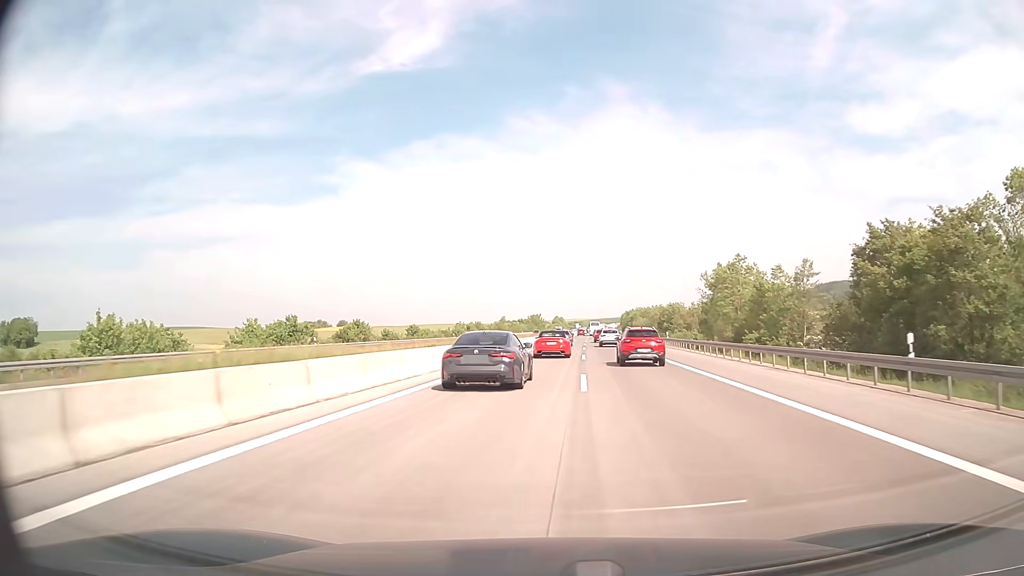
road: motorway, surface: concrete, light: Day
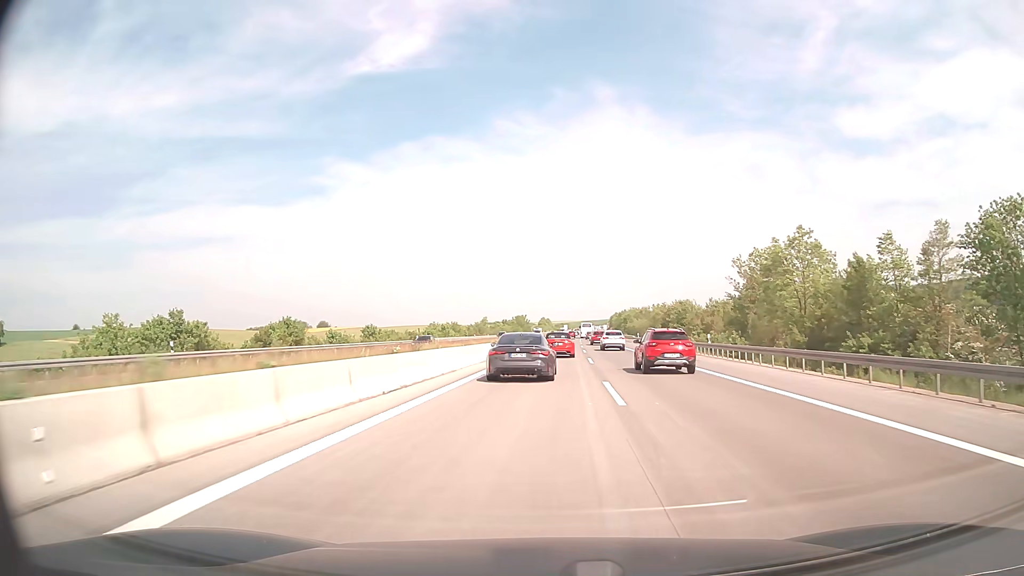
(+0.2, +20.6) m; +1°
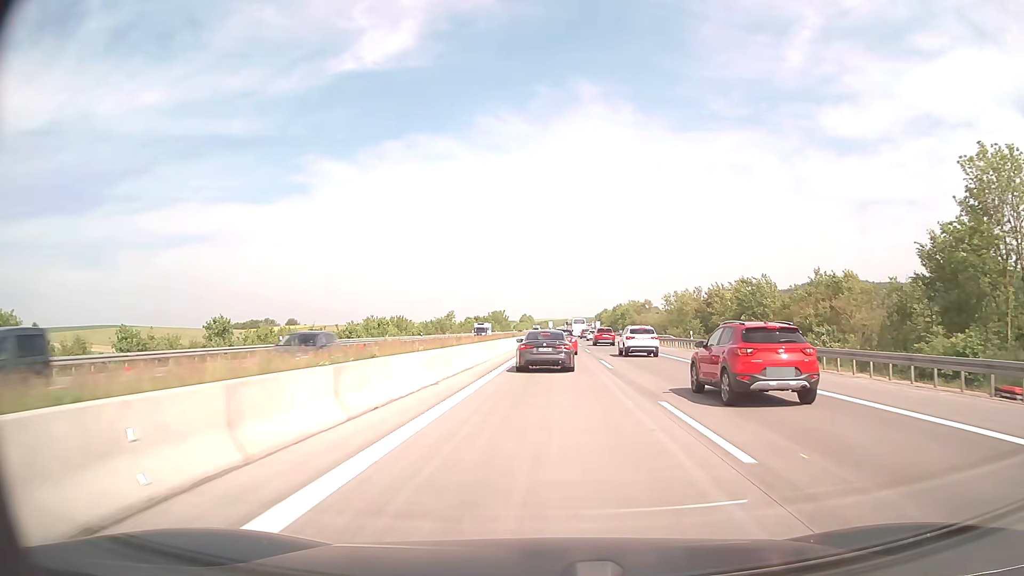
(+0.7, +41.7) m; +2°
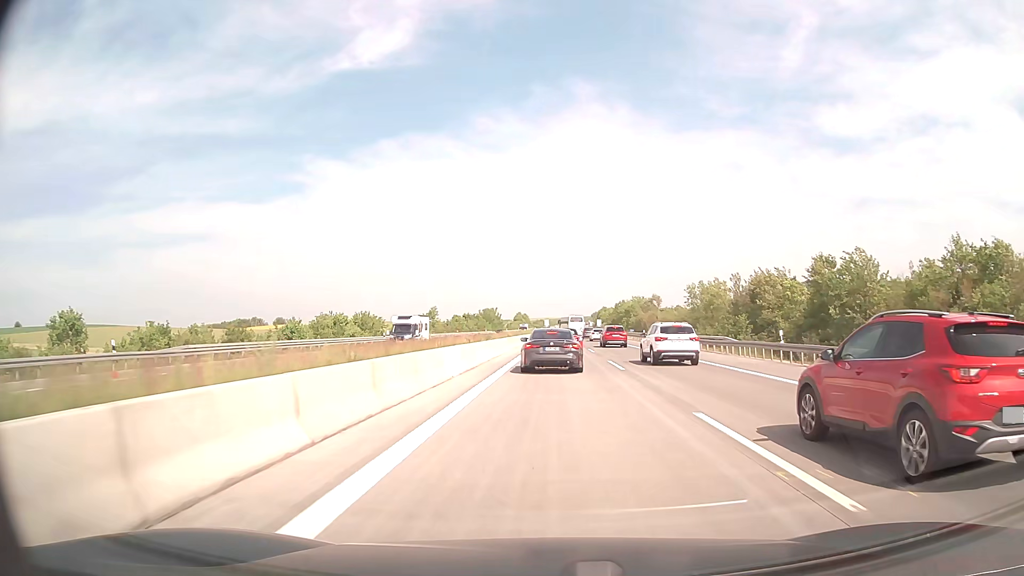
(0.0, +19.6) m; 0°
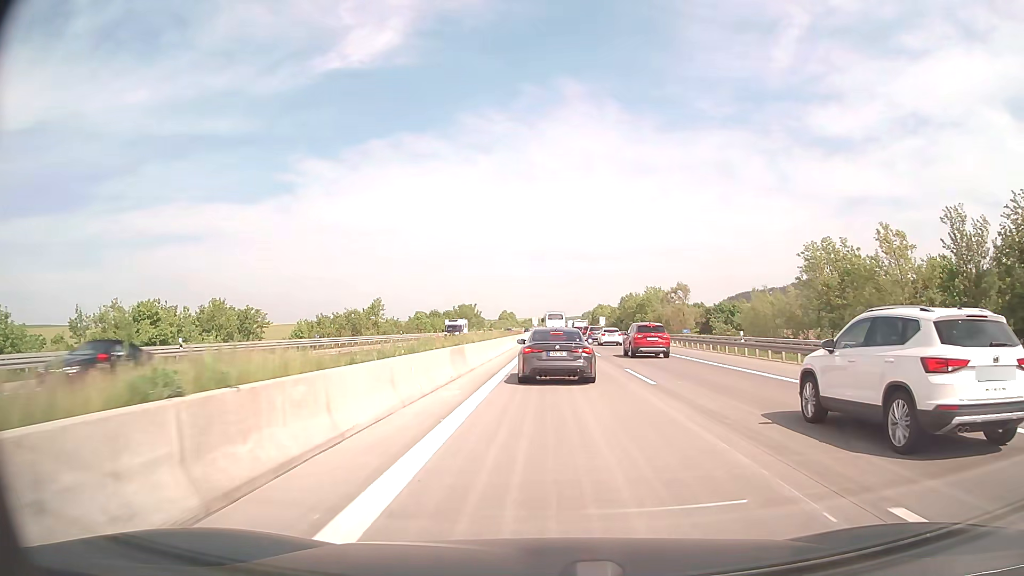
(+0.3, +41.0) m; +1°
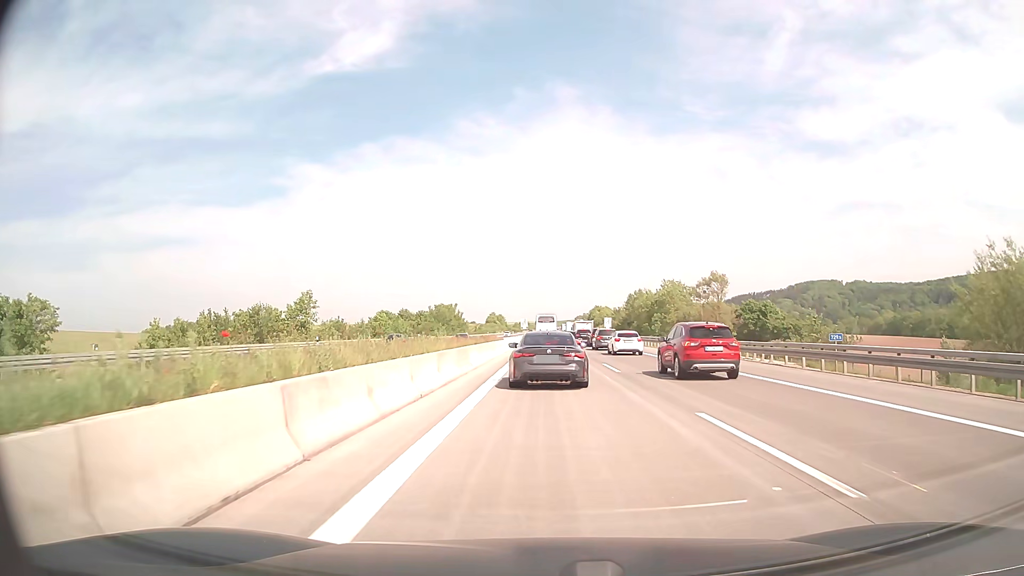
(+0.1, +28.8) m; +1°
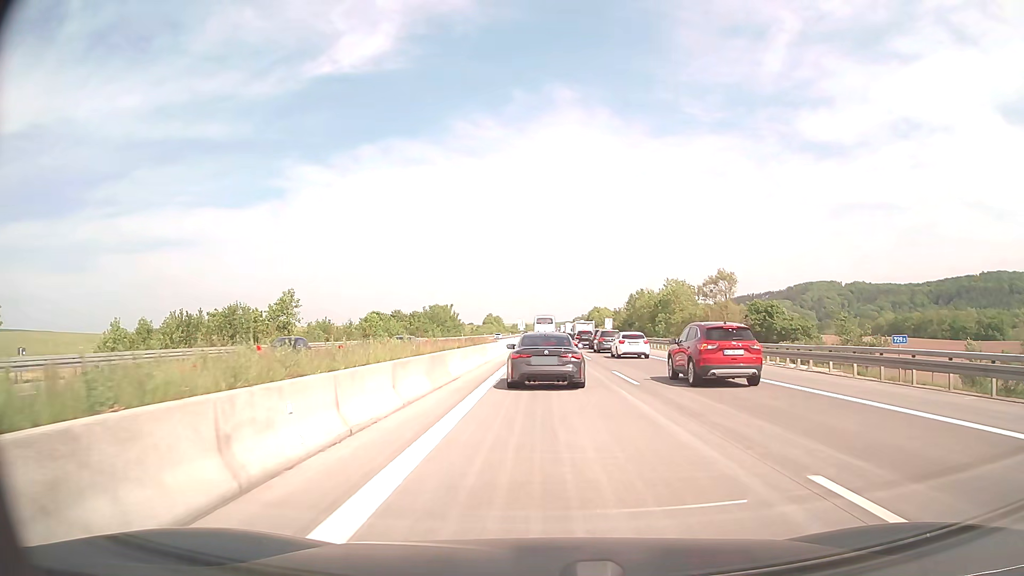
(0.0, +5.0) m; 0°
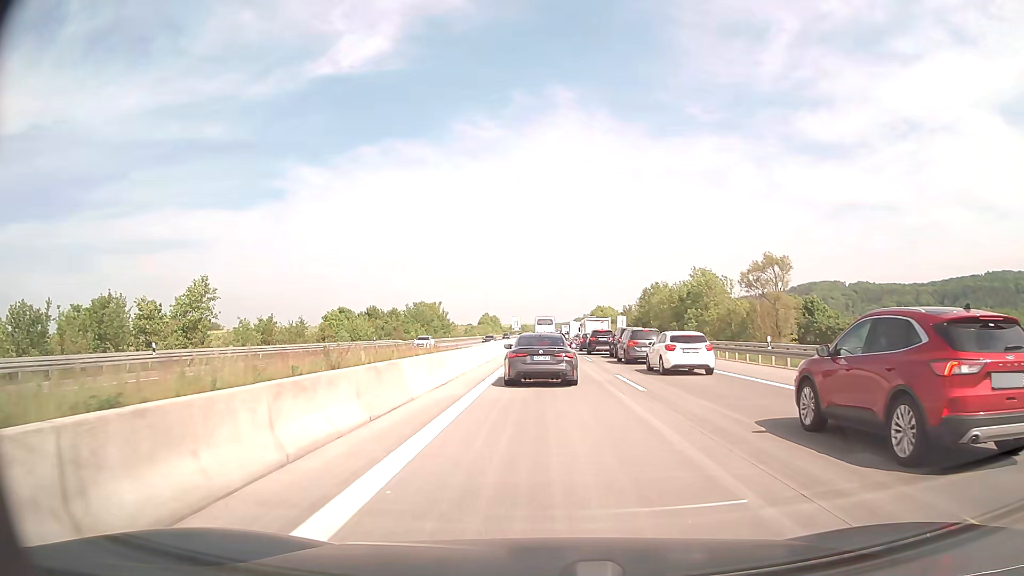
(+0.1, +19.6) m; 0°
(0, +10) (0, +20) (0, +30) (0, +40) (0, +50) (0, +60) (0, +70) (0, +80) (0, +90) (0, +100) m
